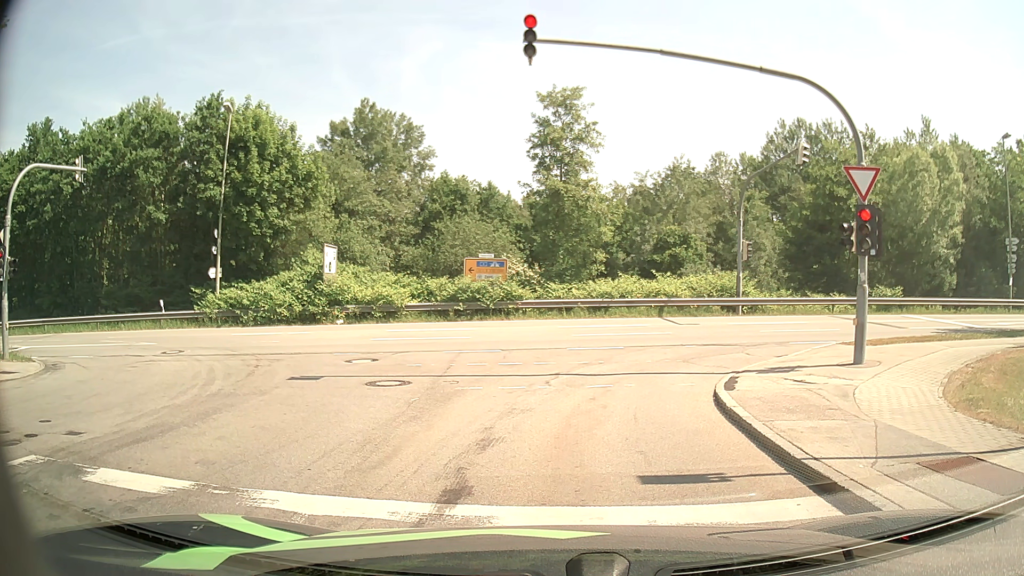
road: residential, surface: asphalt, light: Day
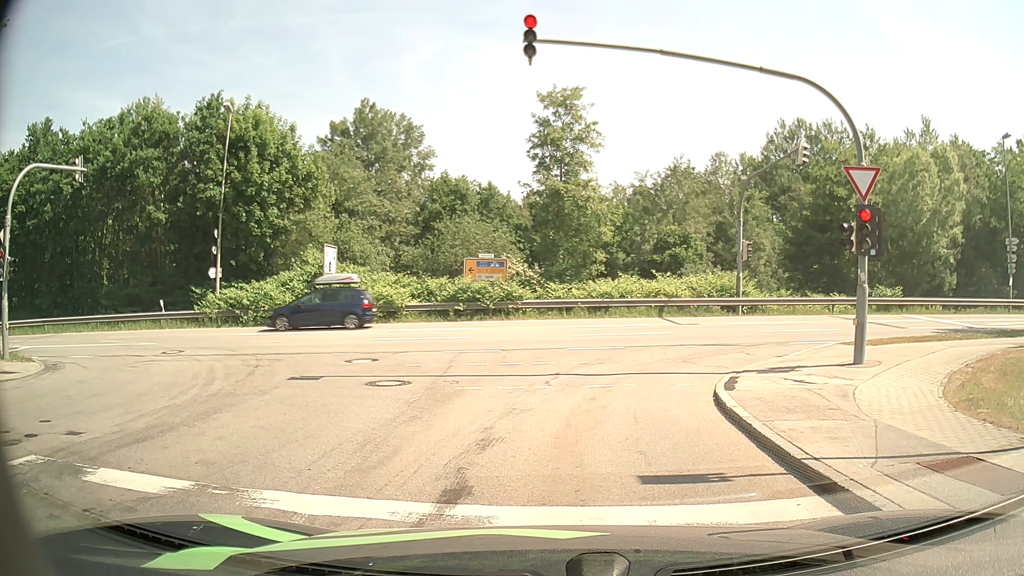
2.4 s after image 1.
(0.0, 0.0) m; 0°
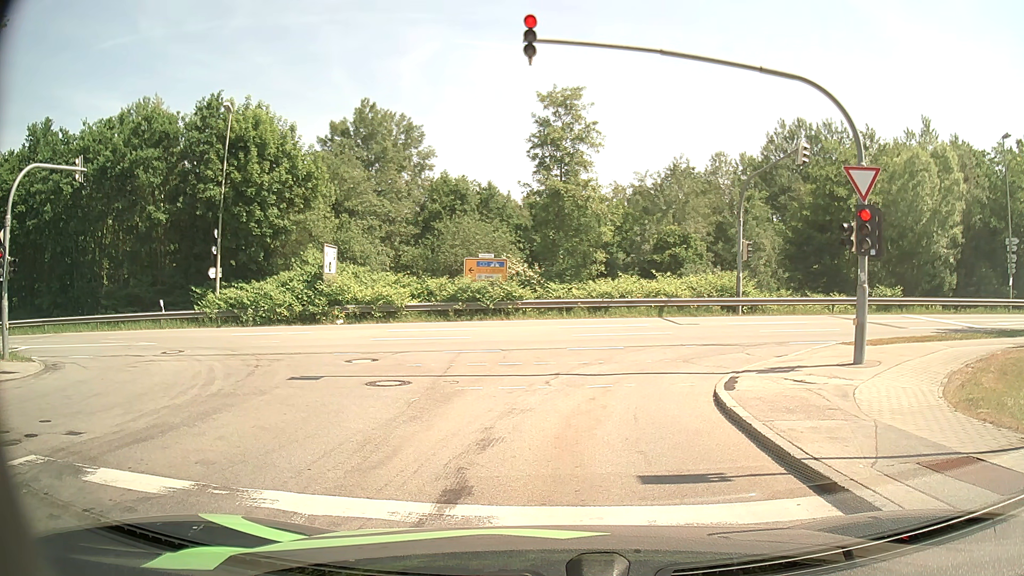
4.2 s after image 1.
(0.0, 0.0) m; 0°
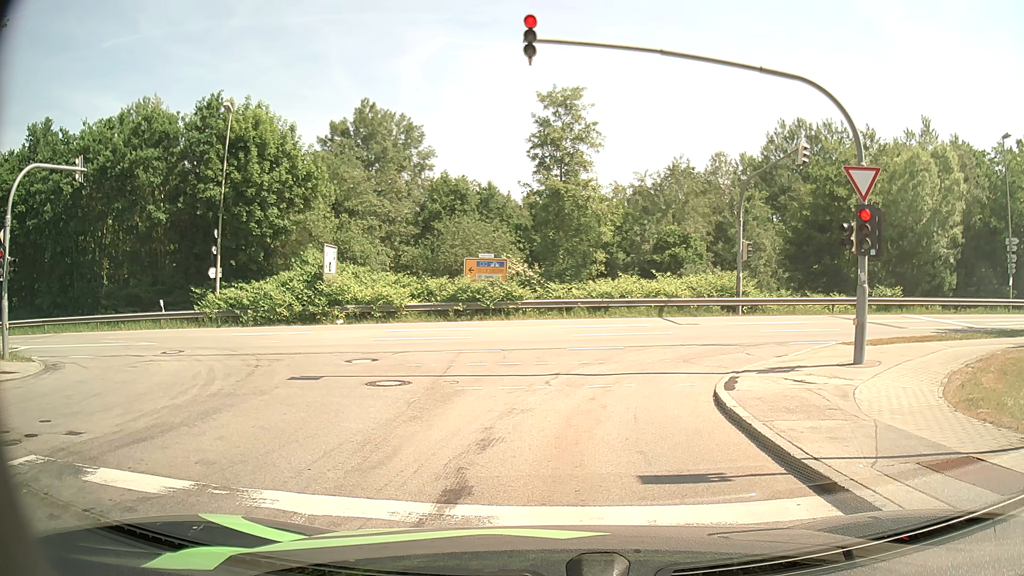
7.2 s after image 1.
(0.0, 0.0) m; 0°
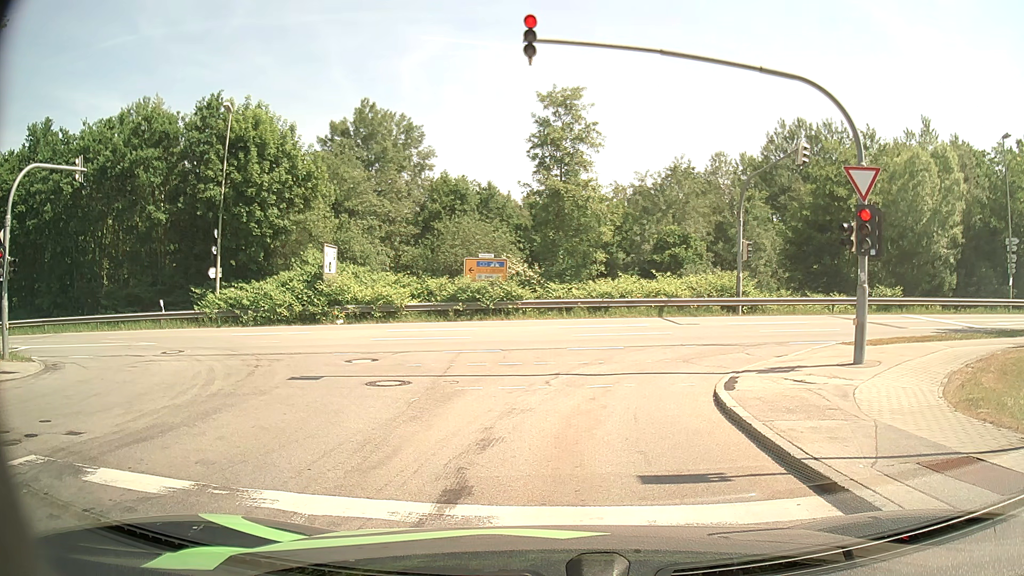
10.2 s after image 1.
(0.0, 0.0) m; 0°
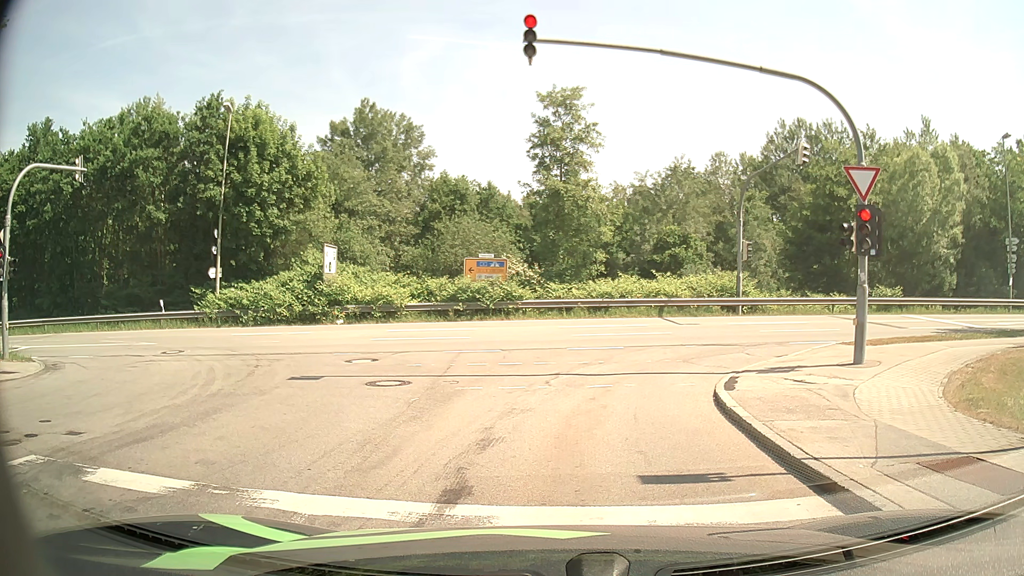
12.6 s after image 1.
(0.0, 0.0) m; 0°
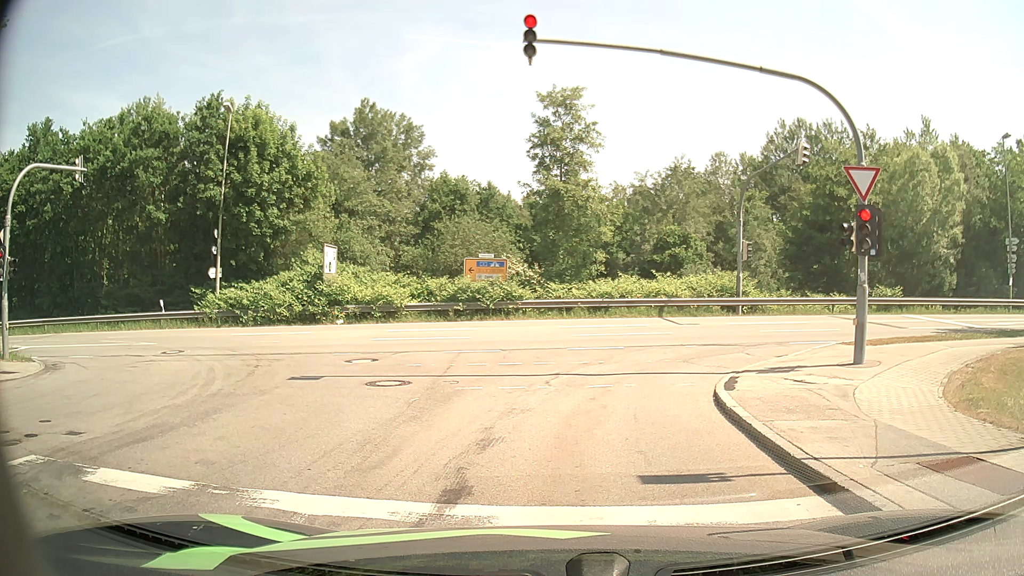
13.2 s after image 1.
(0.0, 0.0) m; 0°
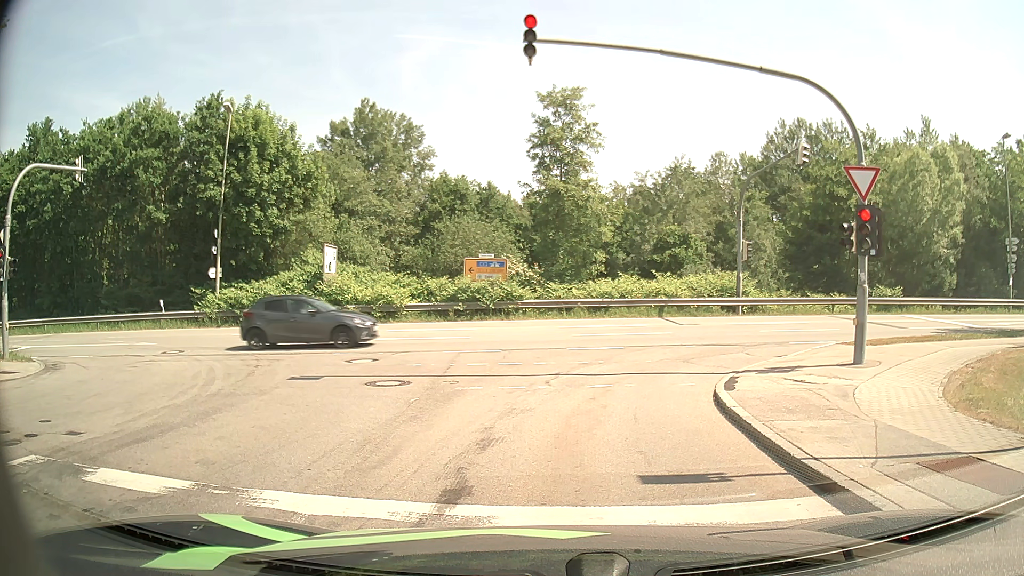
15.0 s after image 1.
(0.0, 0.0) m; 0°
